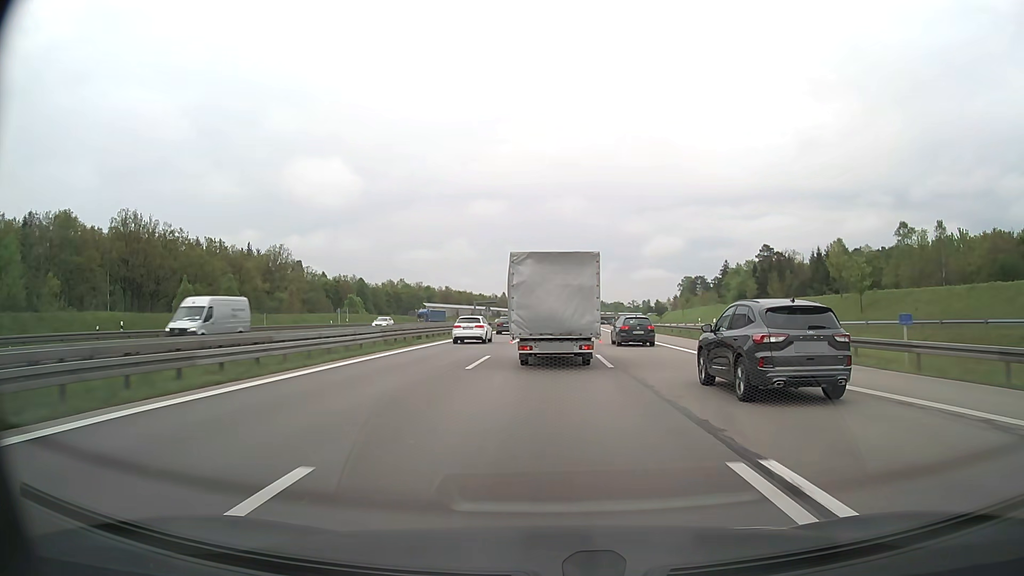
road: motorway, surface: asphalt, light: Day
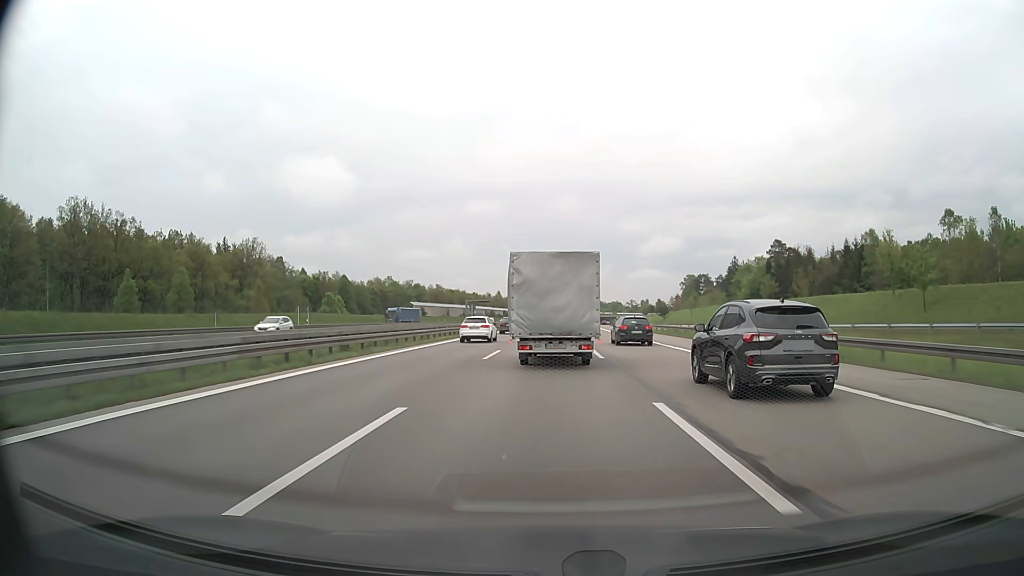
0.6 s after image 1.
(0.0, +13.9) m; 0°
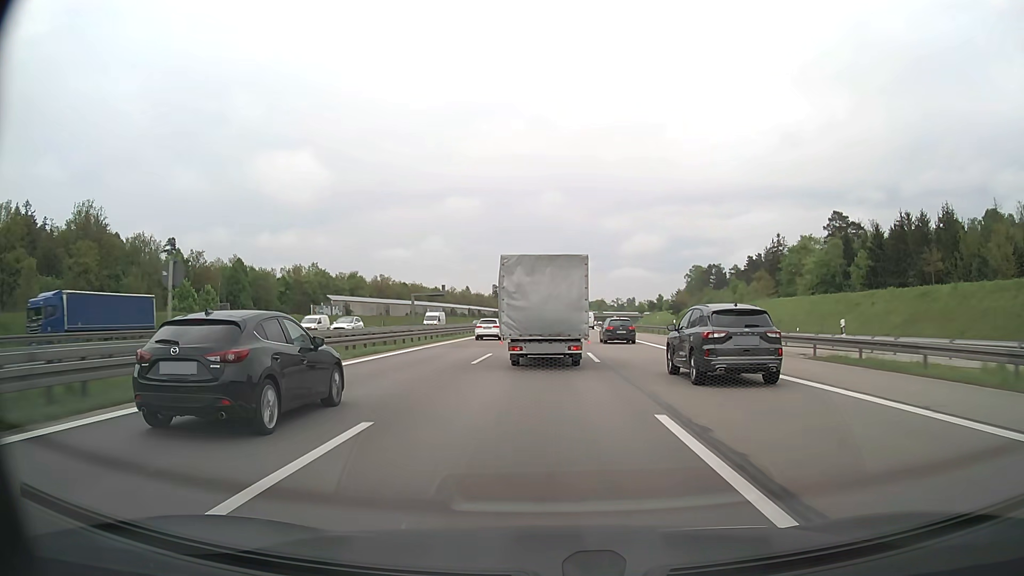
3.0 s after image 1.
(+0.8, +55.4) m; +2°
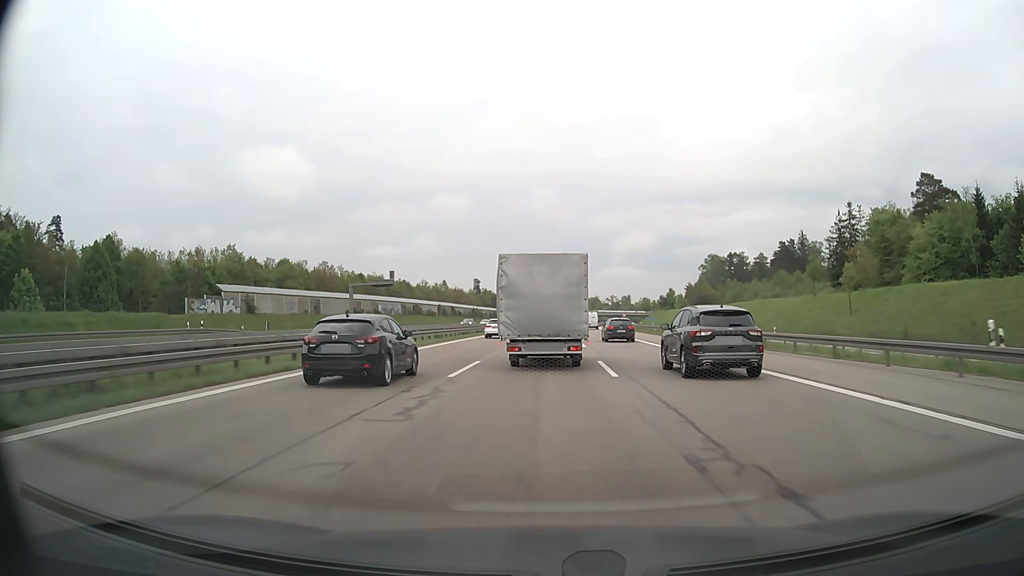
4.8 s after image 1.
(+0.3, +41.7) m; +1°
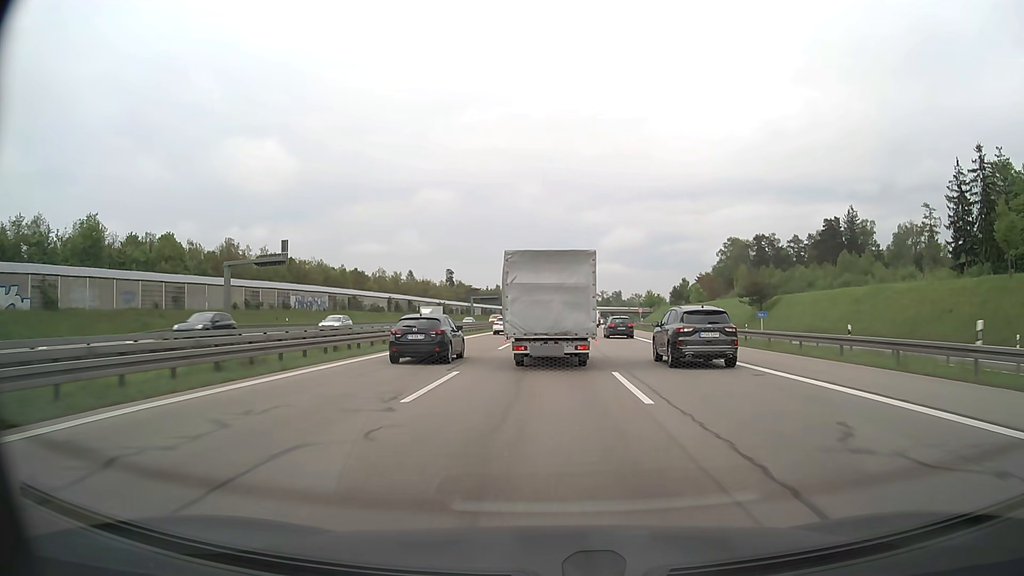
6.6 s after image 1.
(+0.4, +41.0) m; +1°
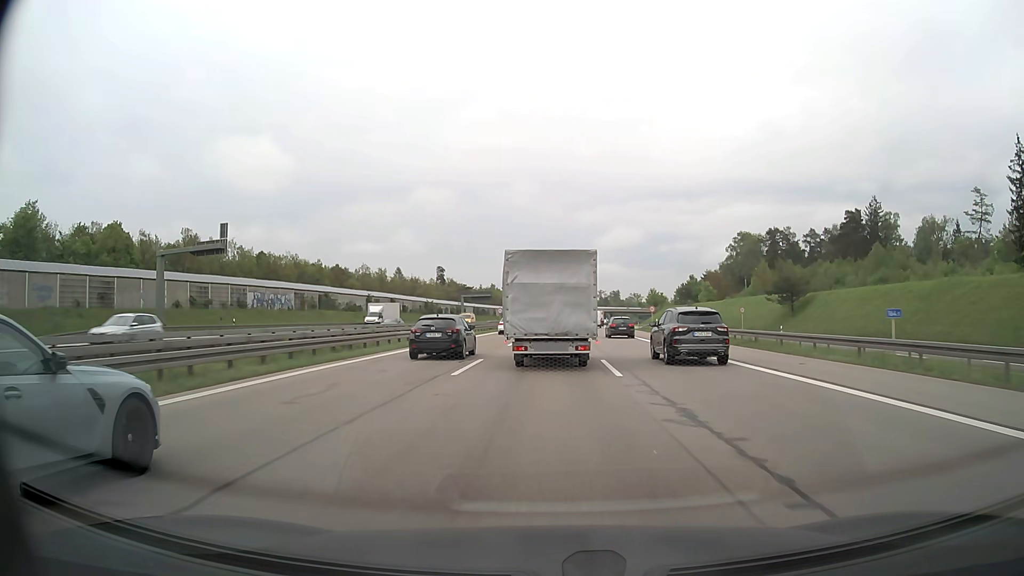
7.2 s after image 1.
(0.0, +13.3) m; 0°
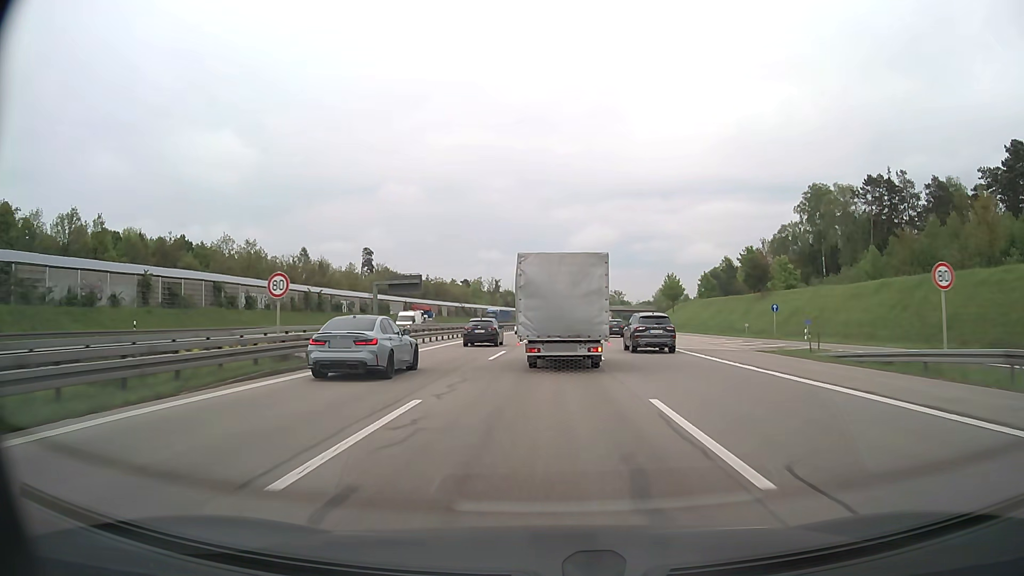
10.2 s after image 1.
(+1.2, +64.7) m; +2°
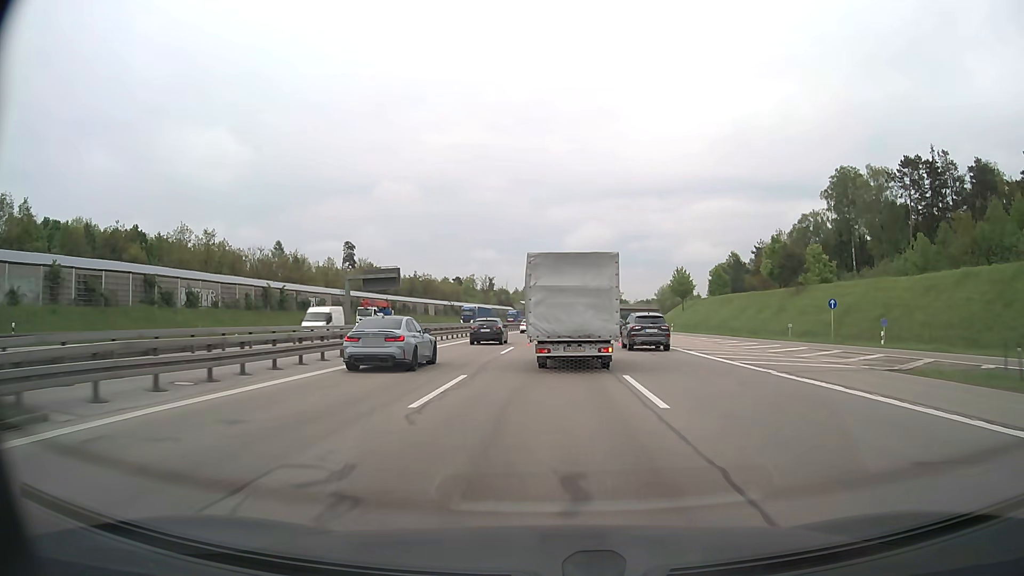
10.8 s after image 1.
(+0.1, +13.0) m; 0°
(0, +10) (0, +20) (0, +30) (0, +40) (+1, +50) (+1, +60) (+1, +70) (+2, +80) (+3, +90) (+4, +100) m
